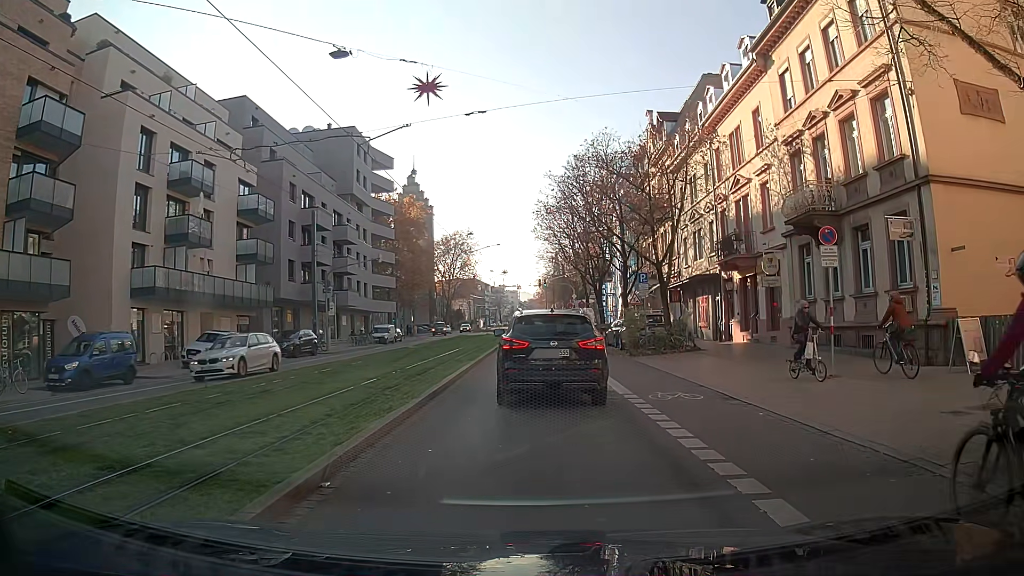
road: primary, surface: asphalt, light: Day
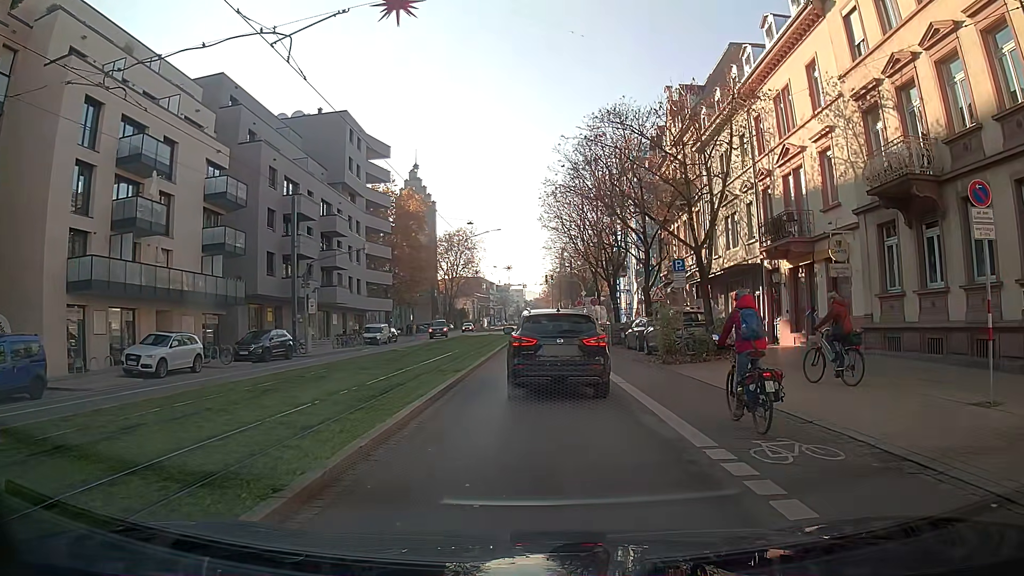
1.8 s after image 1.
(-0.1, +5.8) m; -2°
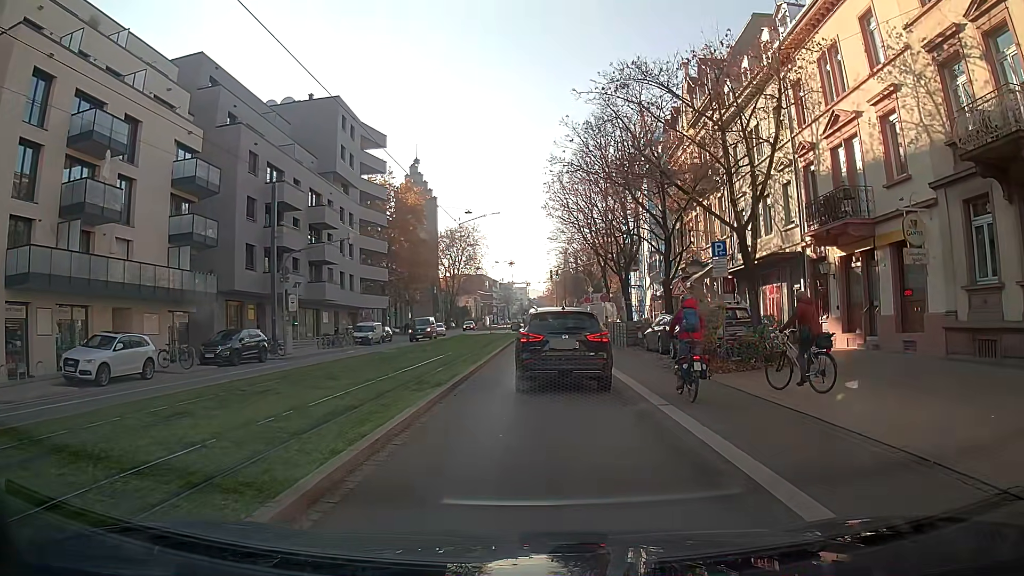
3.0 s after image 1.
(0.0, +4.3) m; 0°
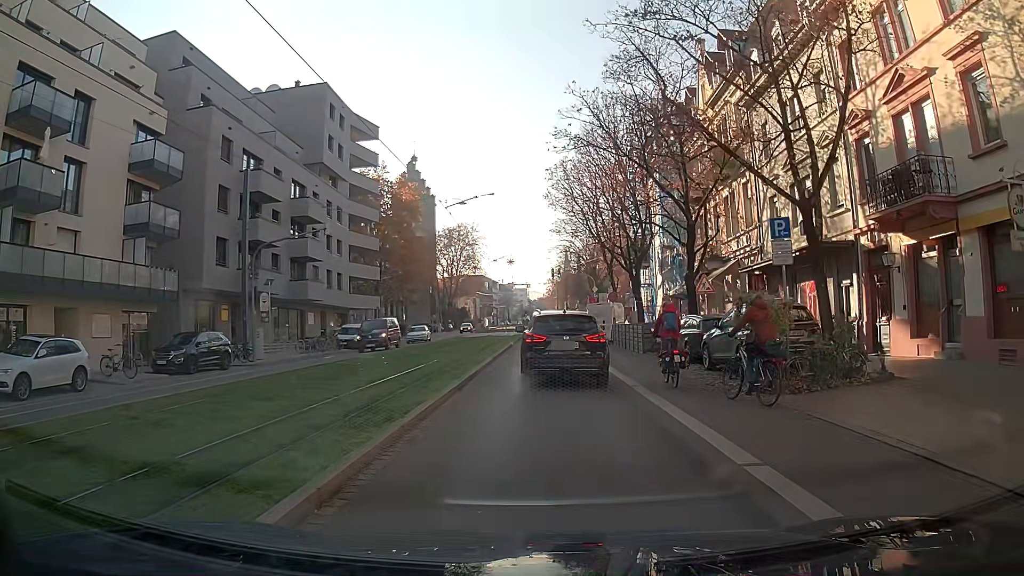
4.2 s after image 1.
(-0.1, +4.4) m; -2°
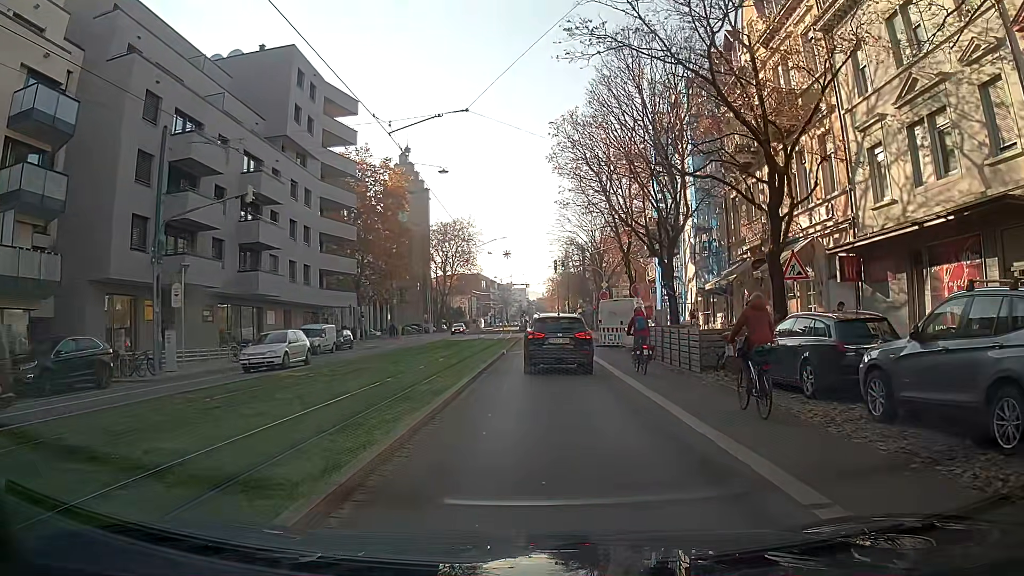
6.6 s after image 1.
(+0.1, +9.4) m; +1°
(0, +10) (0, +20) (0, +30) (+1, +40) (+1, +50) (+1, +60) (+1, +70) (+2, +80) (+2, +90) (+2, +100) m
